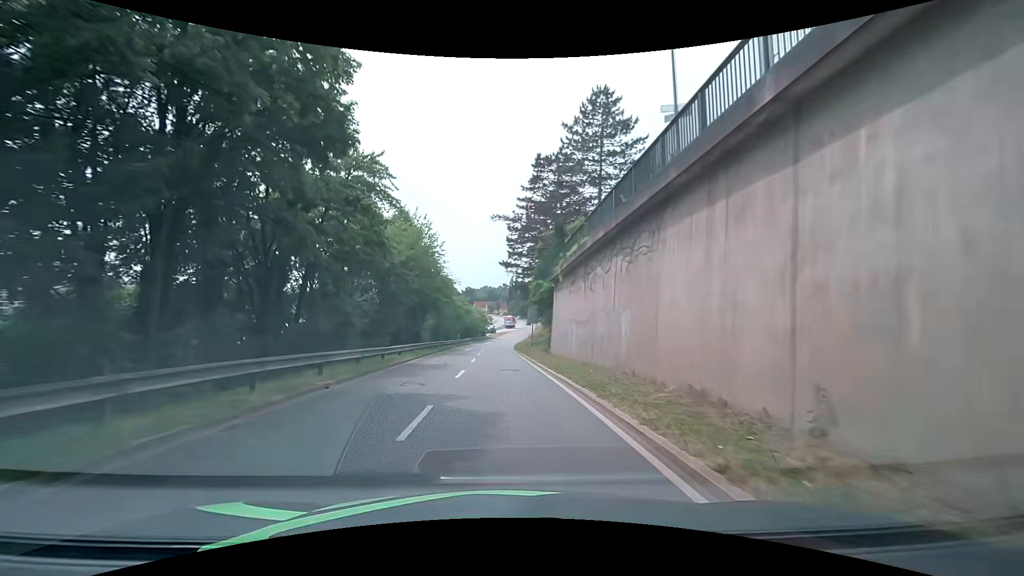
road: primary_link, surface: asphalt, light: Day
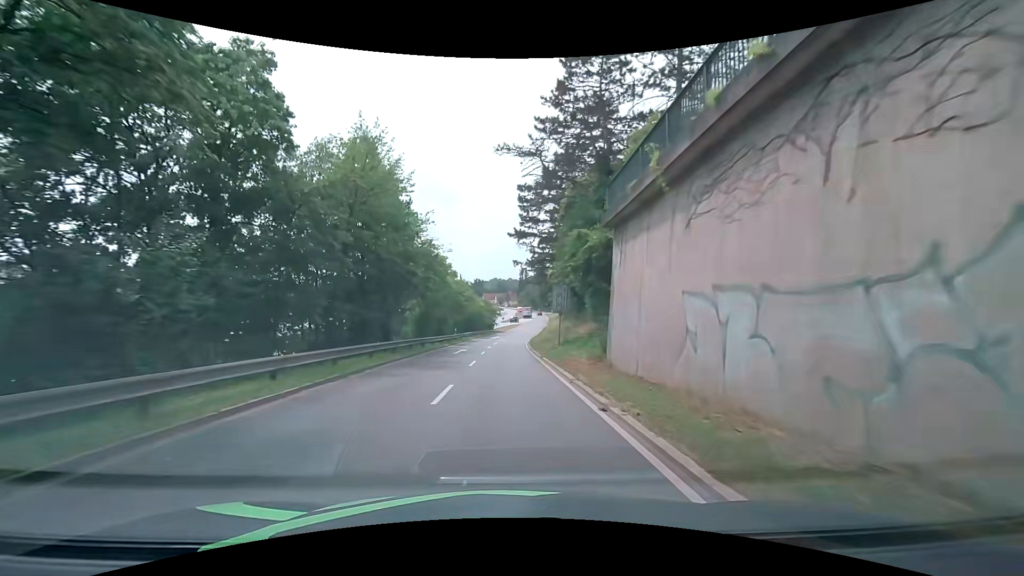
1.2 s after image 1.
(-0.1, +15.5) m; -1°
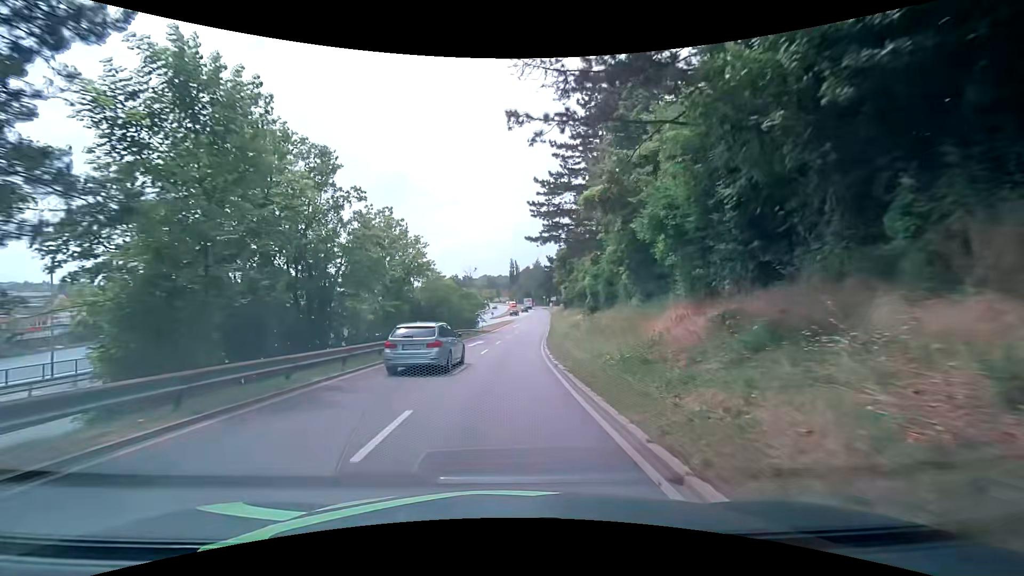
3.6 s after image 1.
(+0.1, +30.8) m; +1°
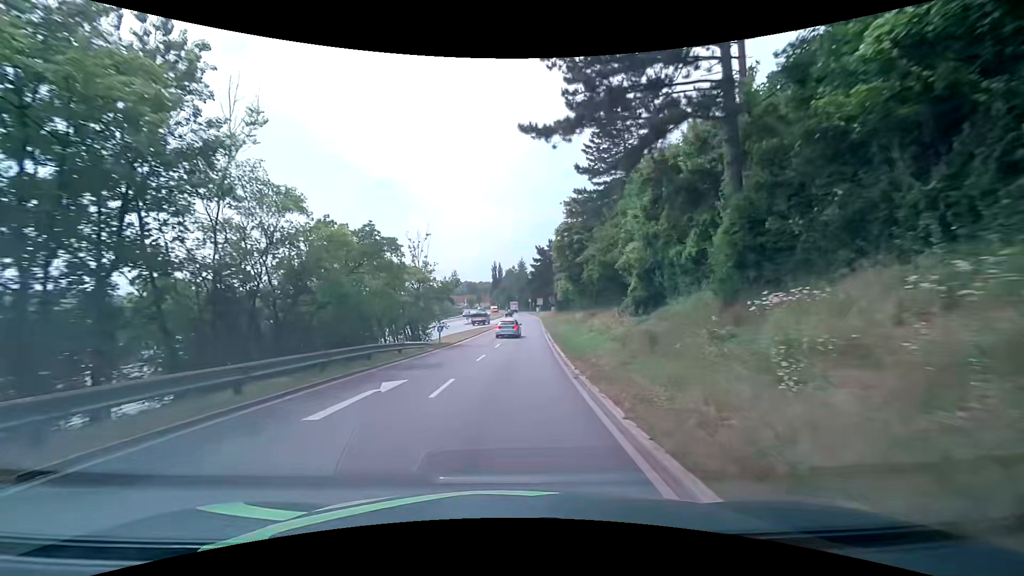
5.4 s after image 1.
(+0.3, +22.4) m; +2°
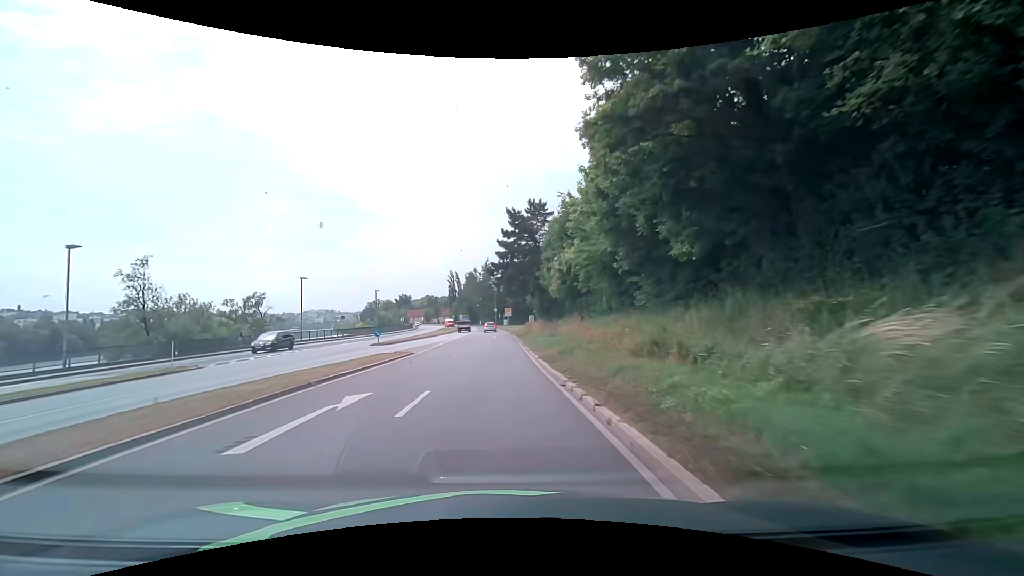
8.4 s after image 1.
(+1.5, +37.6) m; +4°
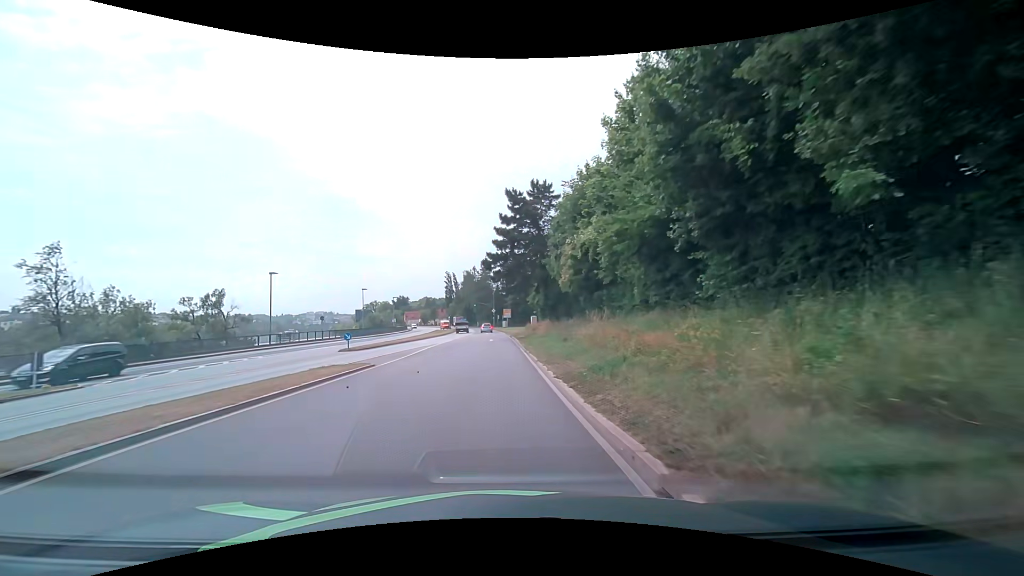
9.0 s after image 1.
(0.0, +7.7) m; 0°
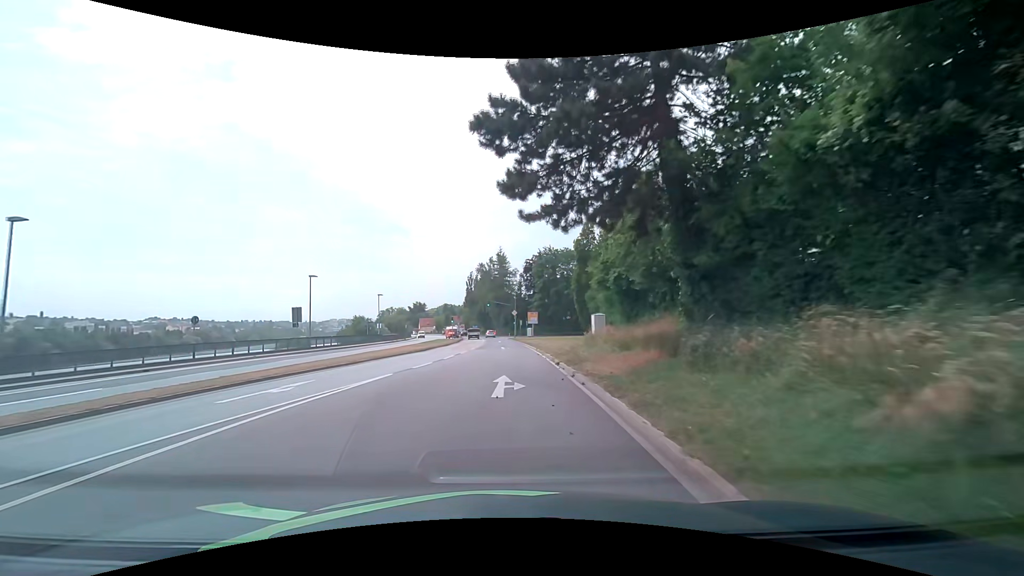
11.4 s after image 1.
(-0.6, +31.1) m; -3°
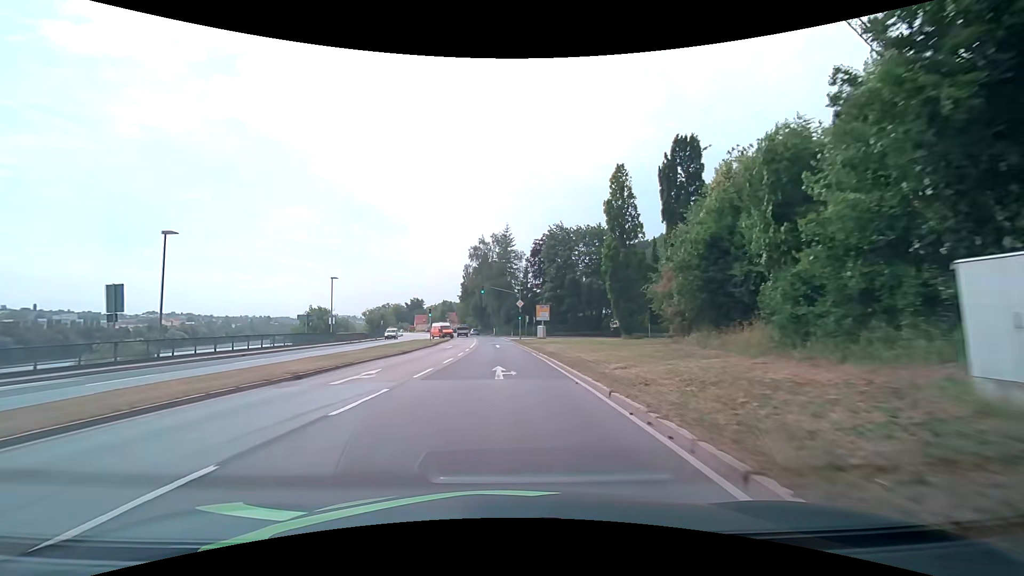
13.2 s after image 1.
(-0.1, +23.2) m; -1°
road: primary
(0, +10) (0, +20) (0, +30) (-1, +40) (-1, +50) (-1, +60) (-2, +70) (-3, +80) (-4, +90) (-5, +100) m
